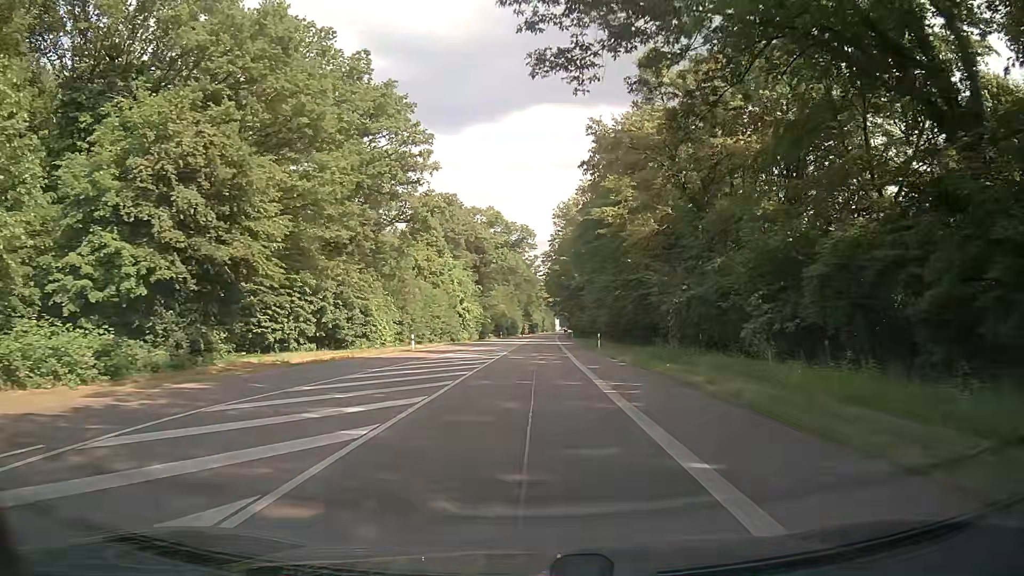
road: secondary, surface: asphalt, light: Day
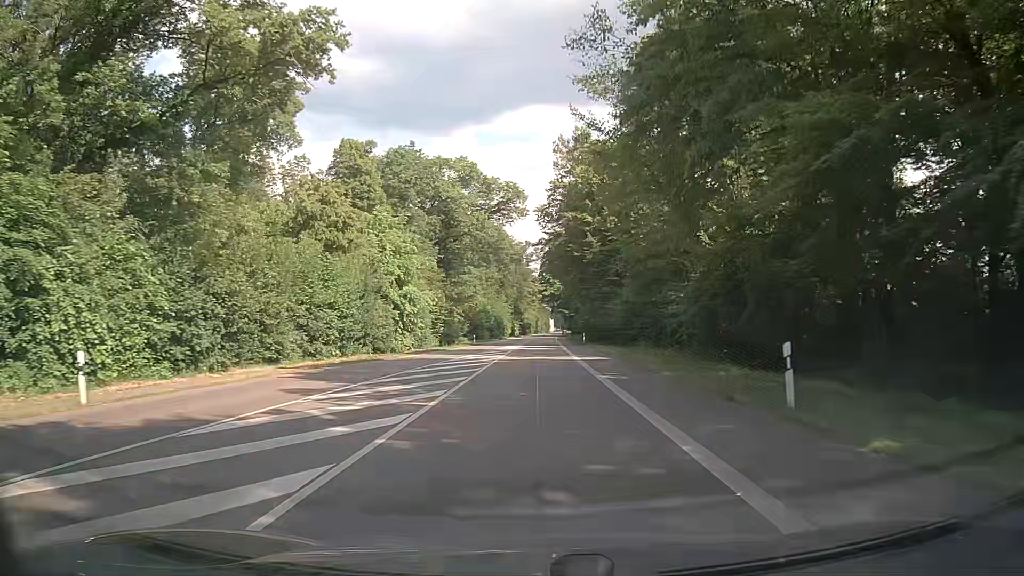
(-0.2, +36.4) m; 0°
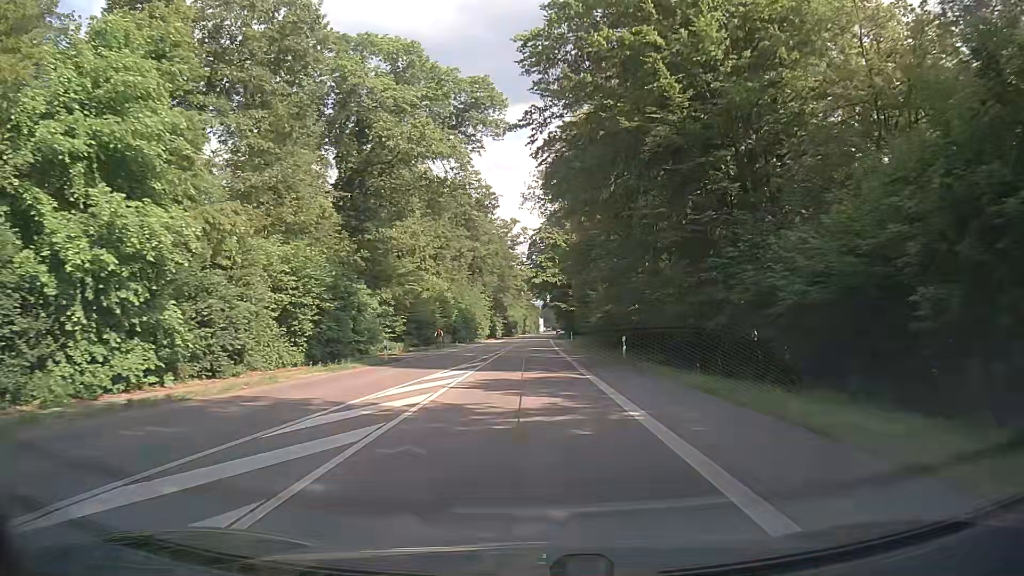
(+0.6, +36.8) m; +2°
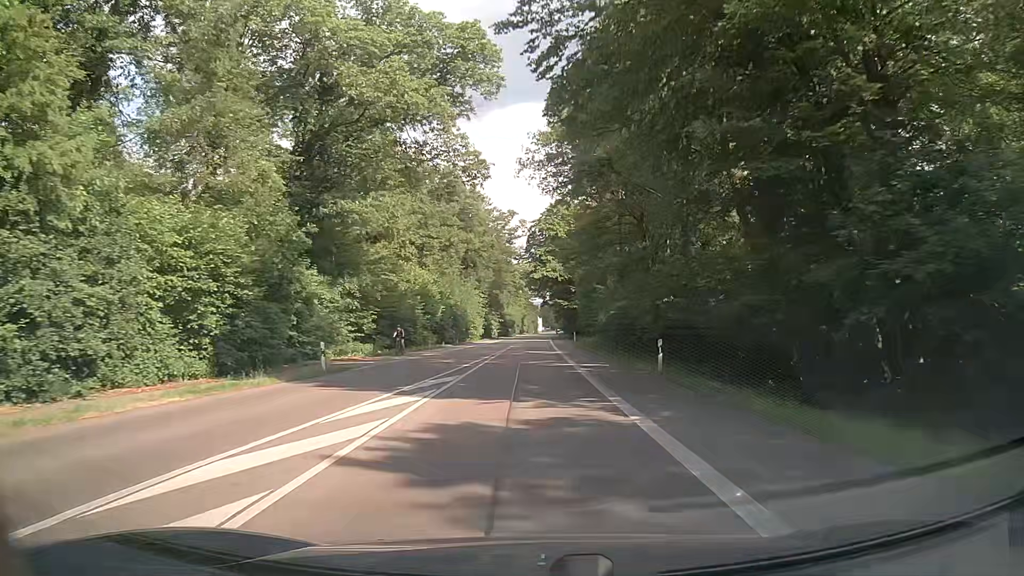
(0.0, +9.2) m; -1°
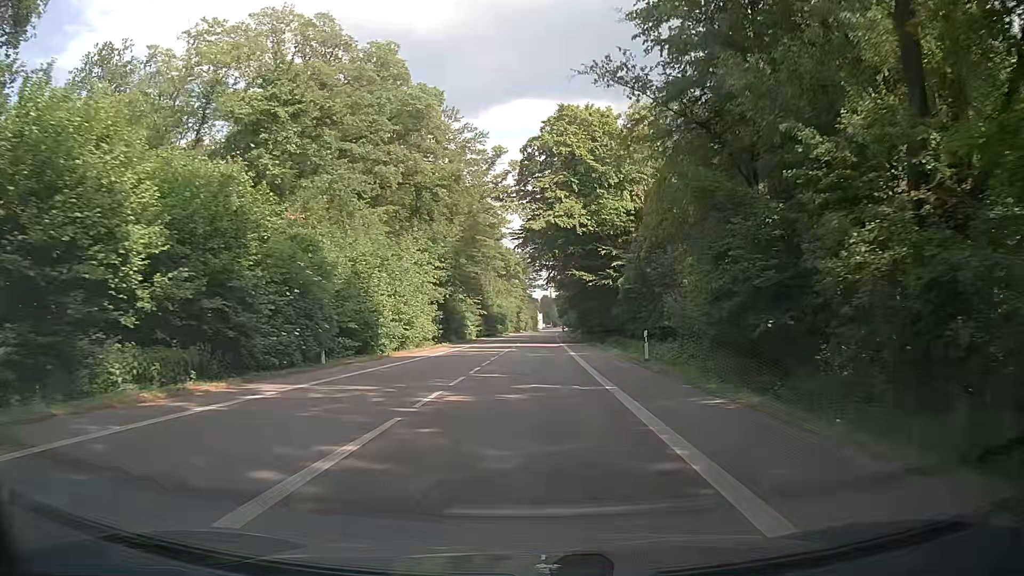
(+0.3, +46.1) m; +1°
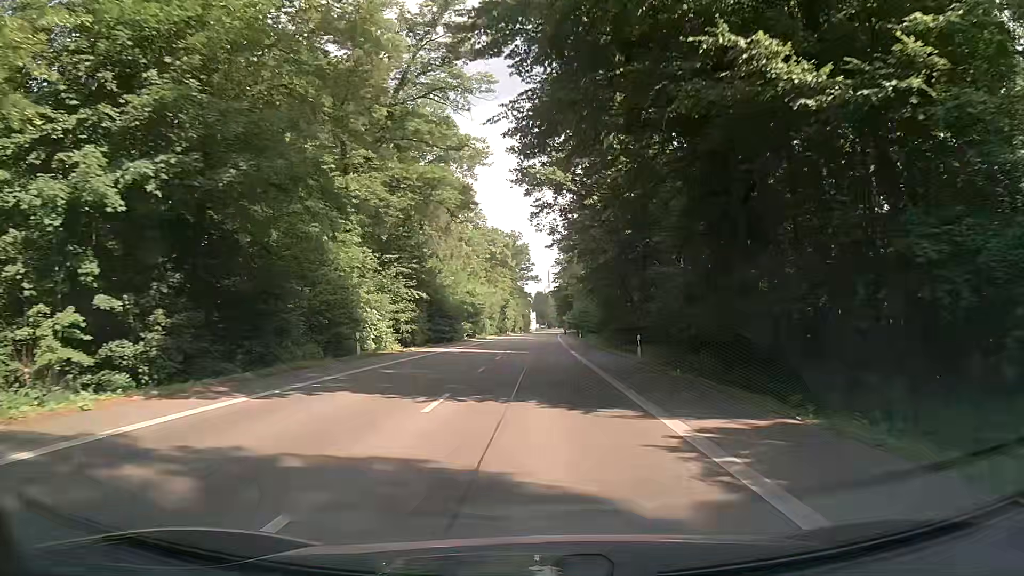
(0.0, +45.9) m; 0°
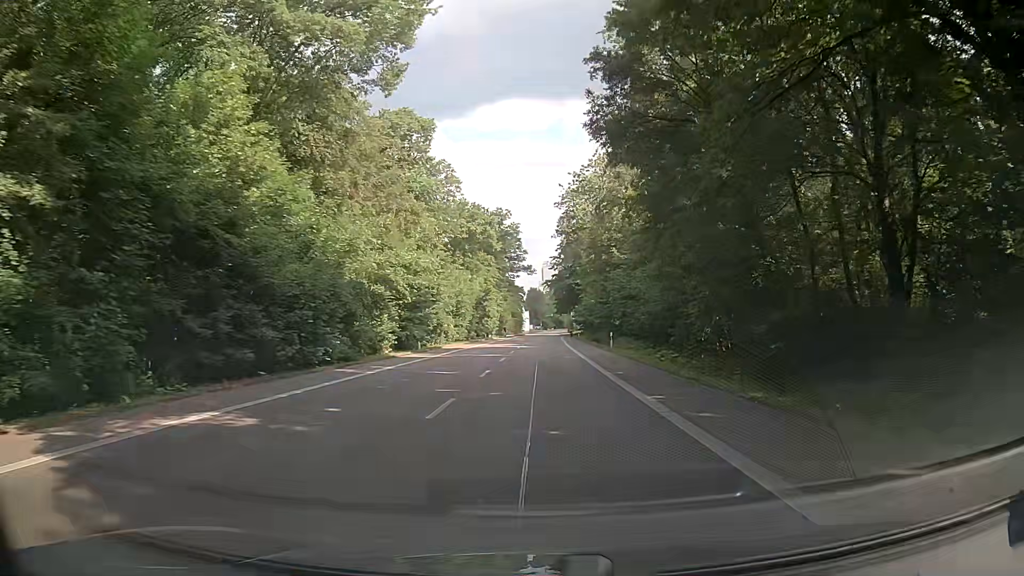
(+0.1, +36.6) m; 0°
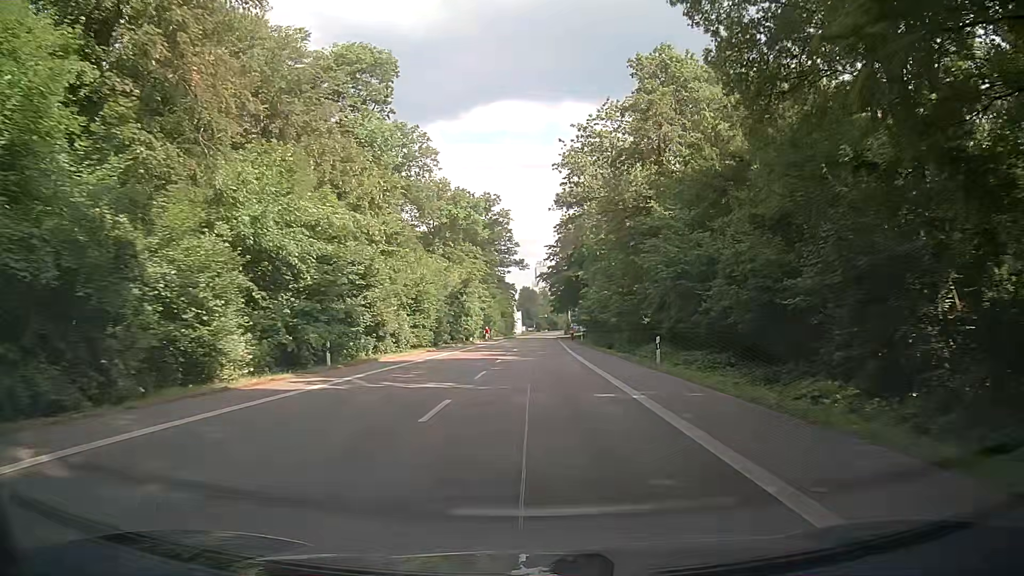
(+0.2, +18.3) m; +2°
(0, +10) (-1, +20) (-1, +30) (-1, +40) (-1, +50) (-1, +60) (-1, +70) (-1, +80) (-1, +90) (0, +100) m
